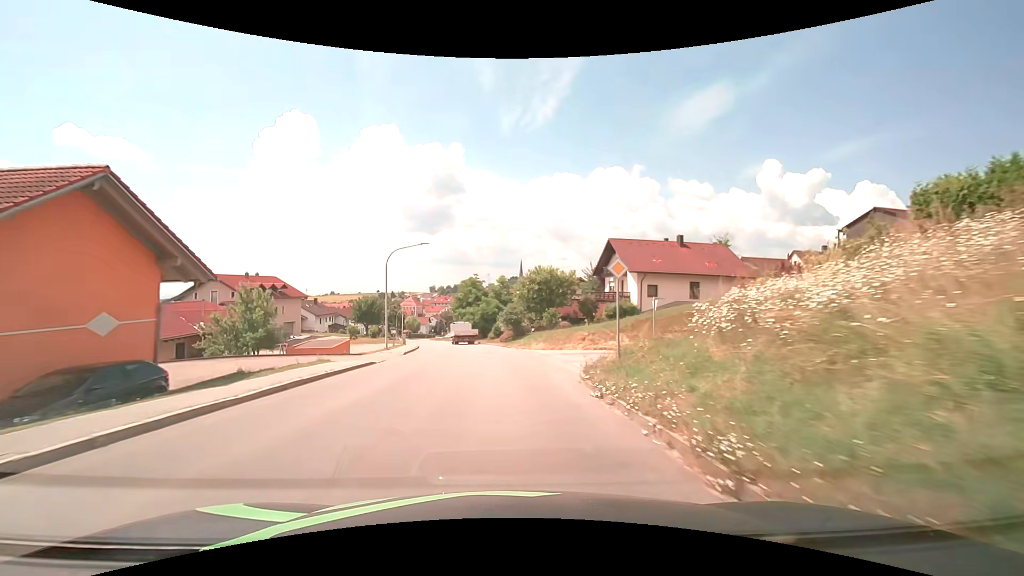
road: tertiary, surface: asphalt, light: Day
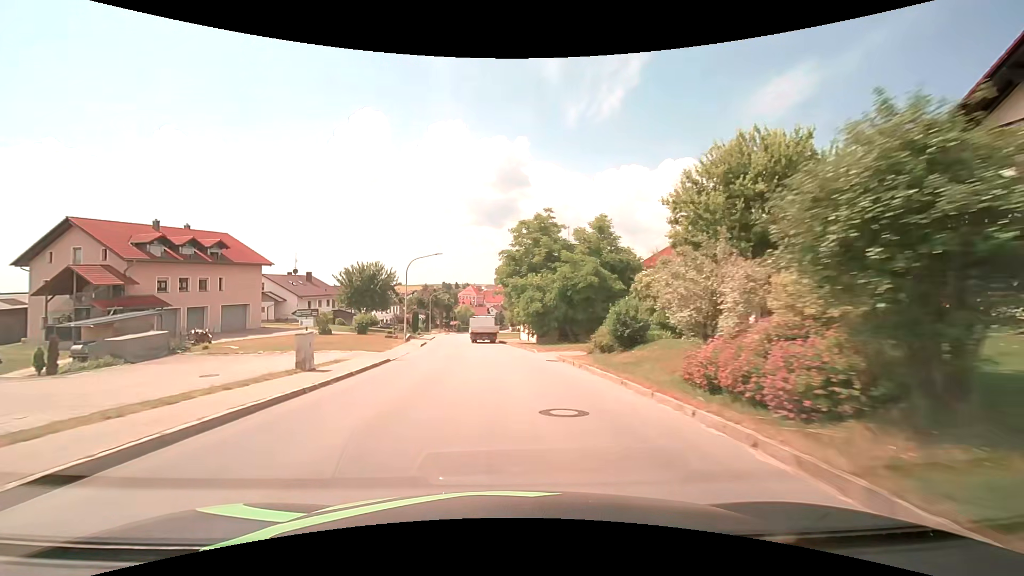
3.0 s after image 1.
(-2.7, +39.1) m; -7°
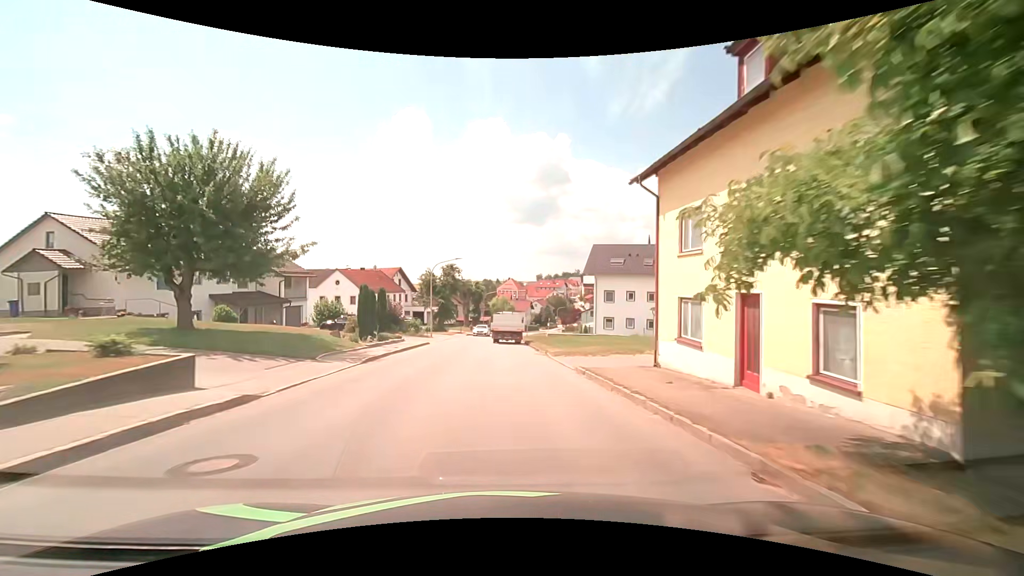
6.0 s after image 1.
(-1.8, +37.3) m; -5°
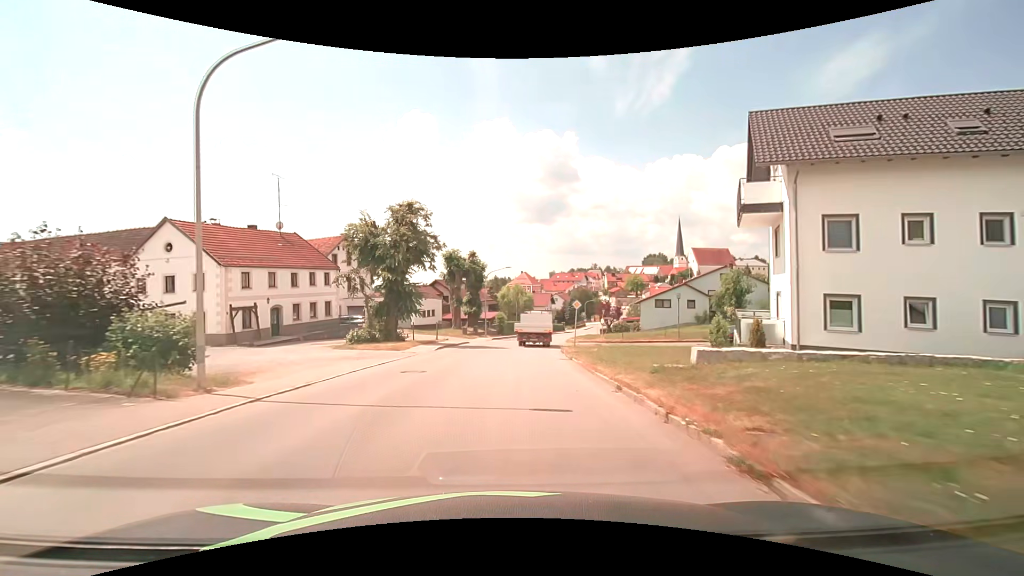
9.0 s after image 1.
(-0.6, +35.9) m; -2°
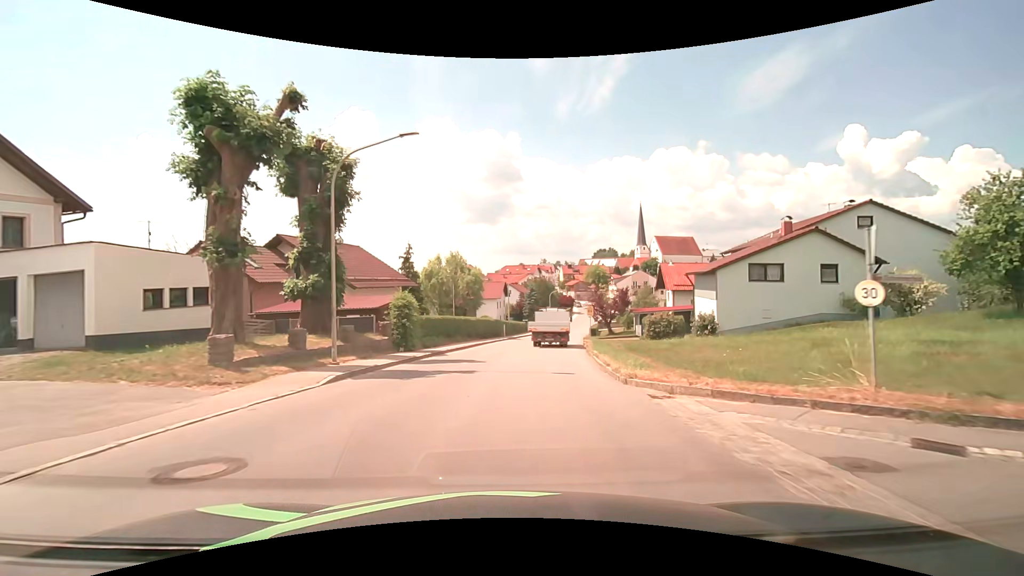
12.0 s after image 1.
(+1.3, +35.9) m; +6°
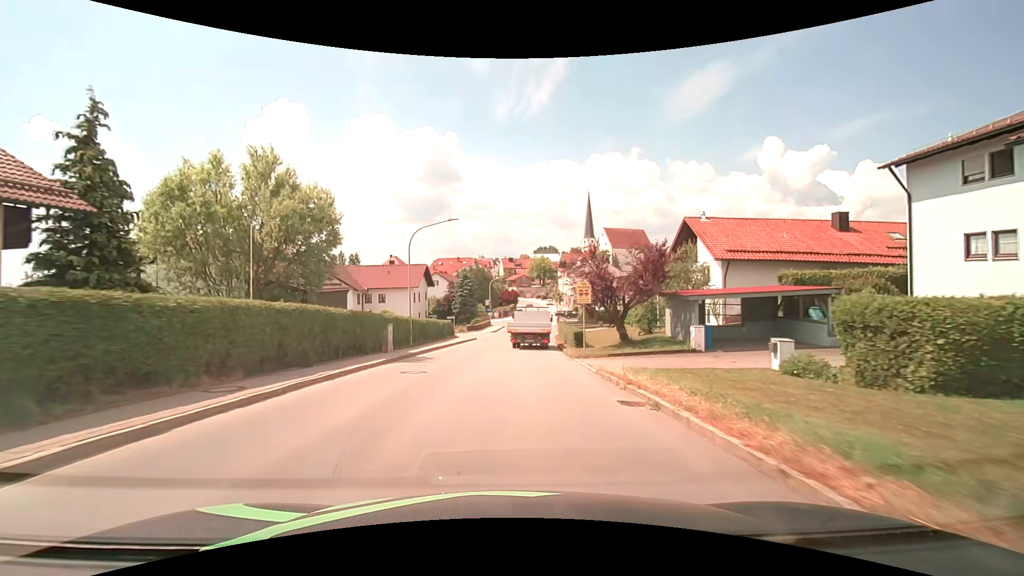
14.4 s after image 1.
(+1.9, +28.9) m; +7°
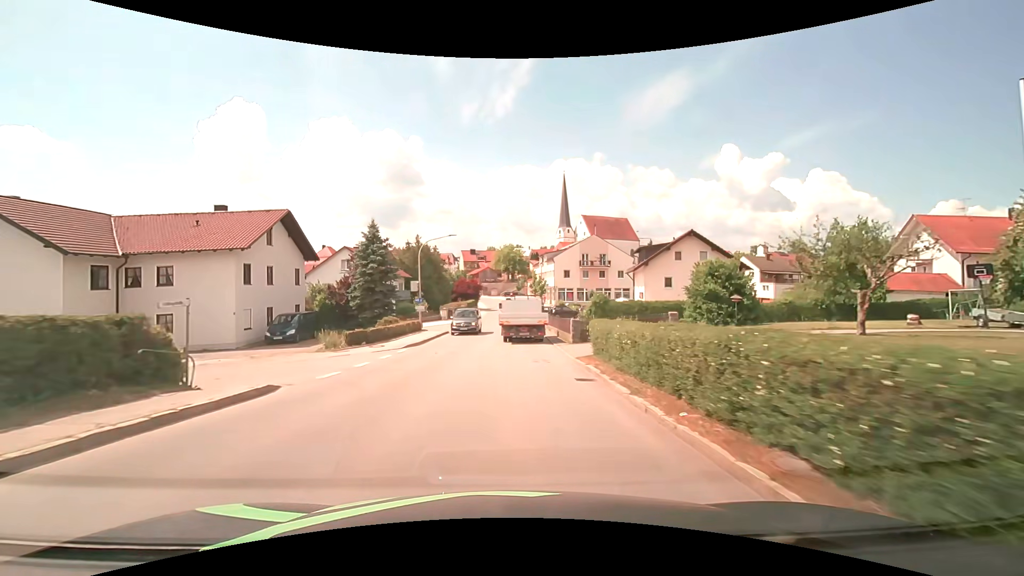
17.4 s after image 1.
(+1.4, +35.3) m; +4°
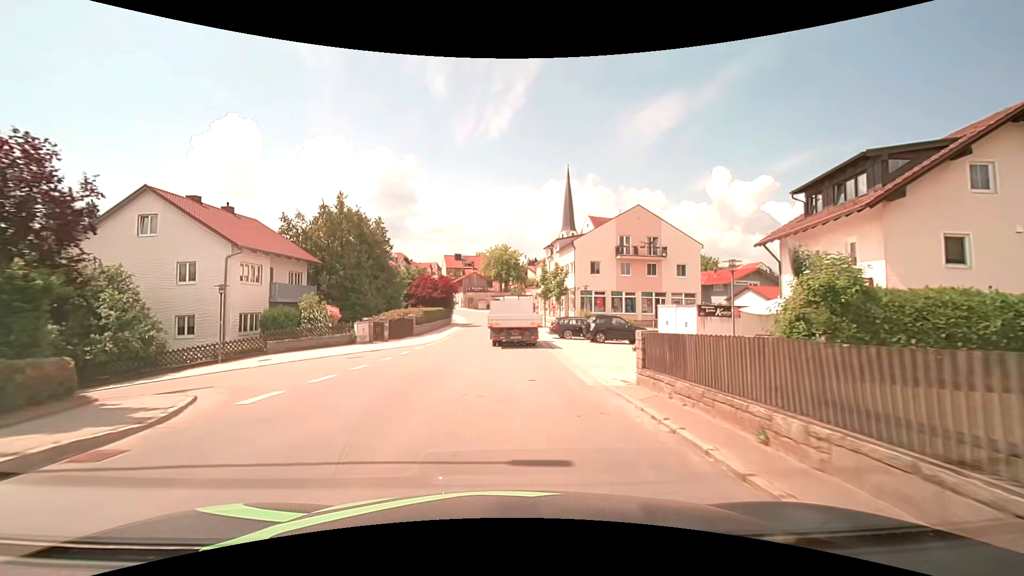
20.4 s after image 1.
(+0.3, +32.1) m; +1°
(0, +10) (0, +20) (0, +30) (0, +40) (0, +50) (0, +60) (-1, +70) (-2, +80) (-5, +90) (-8, +99) m
